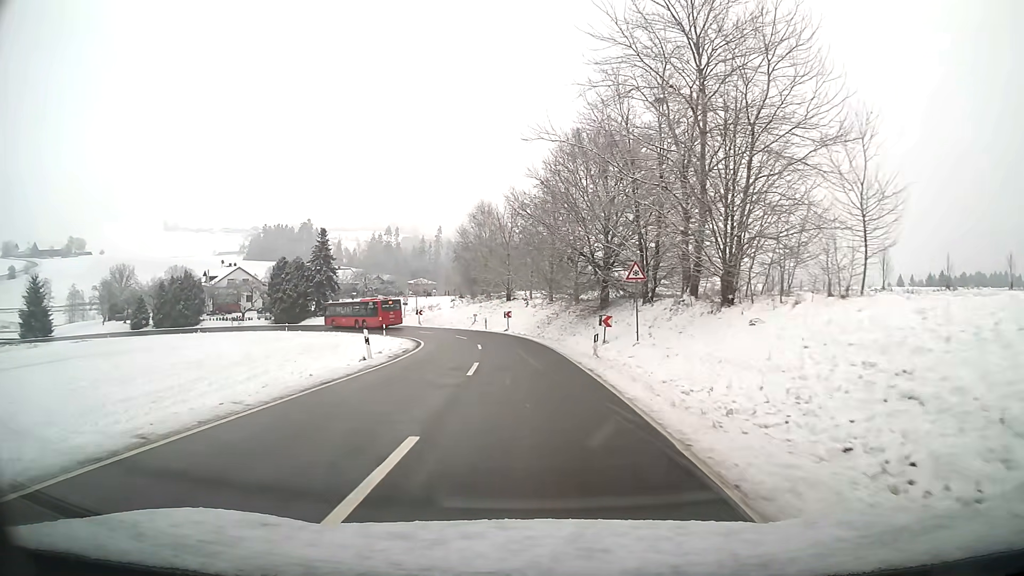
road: tertiary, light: Day
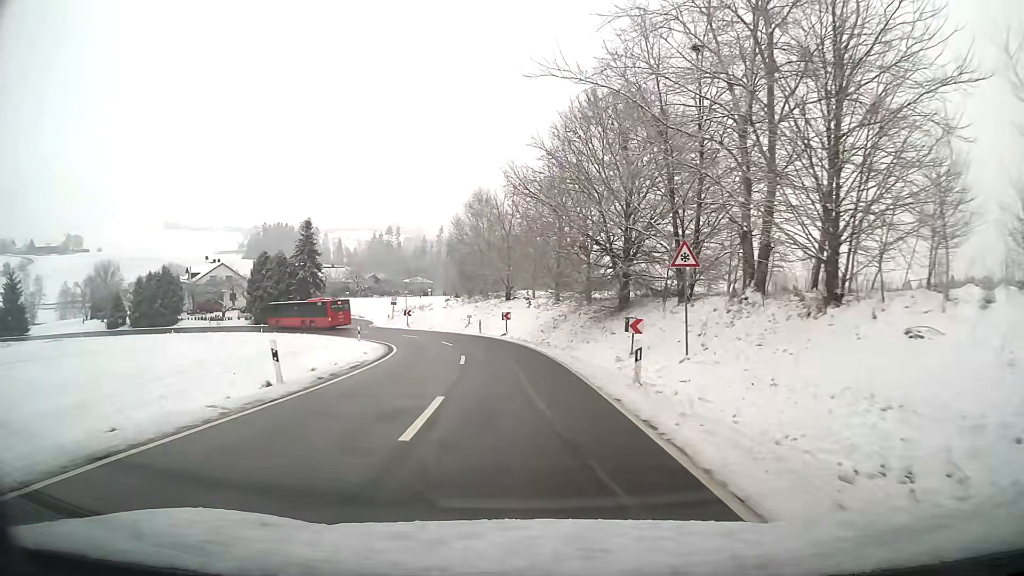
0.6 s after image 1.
(0.0, +7.9) m; 0°
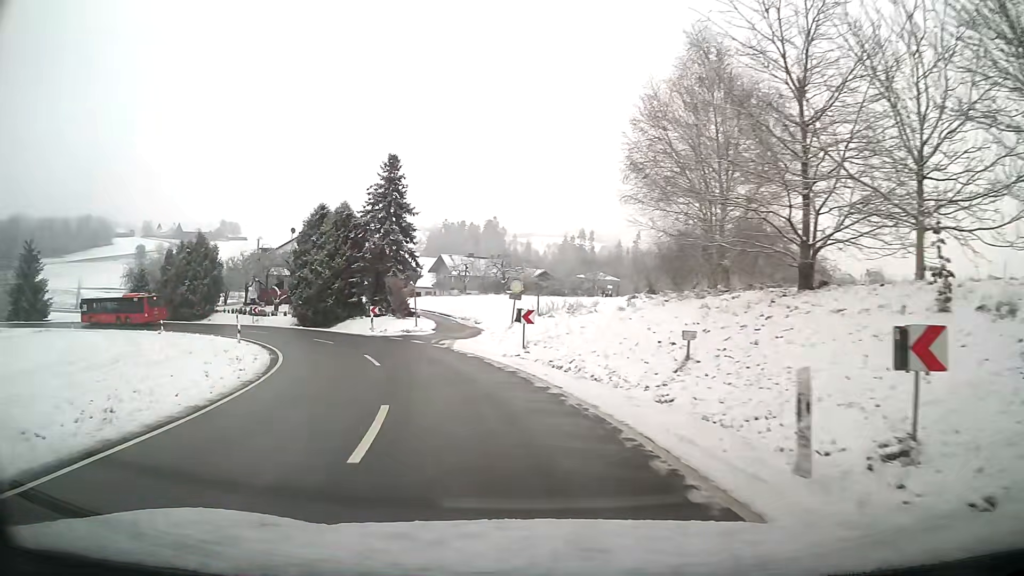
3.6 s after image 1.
(-4.5, +37.0) m; -19°
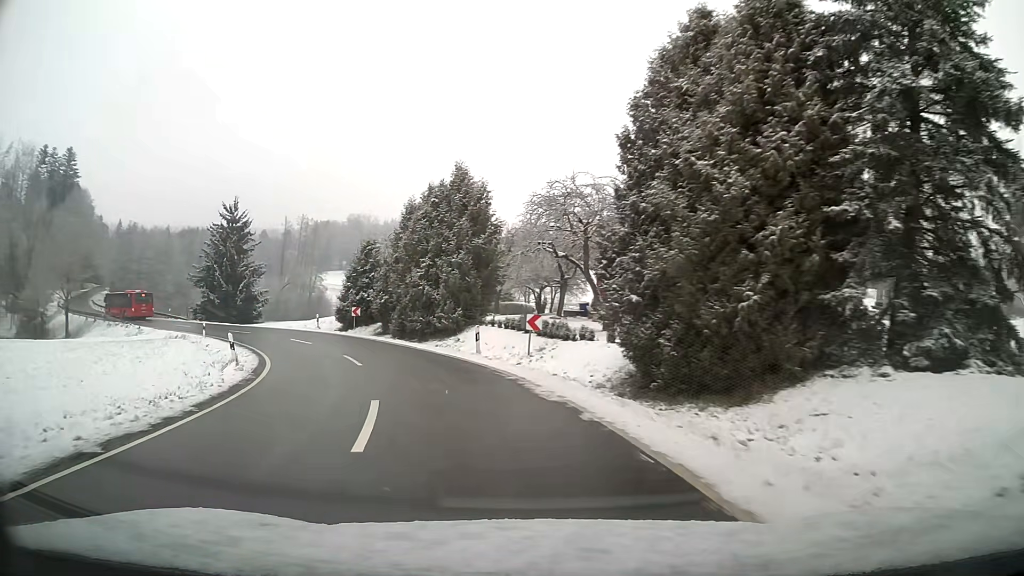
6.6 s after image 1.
(-10.5, +34.8) m; -35°
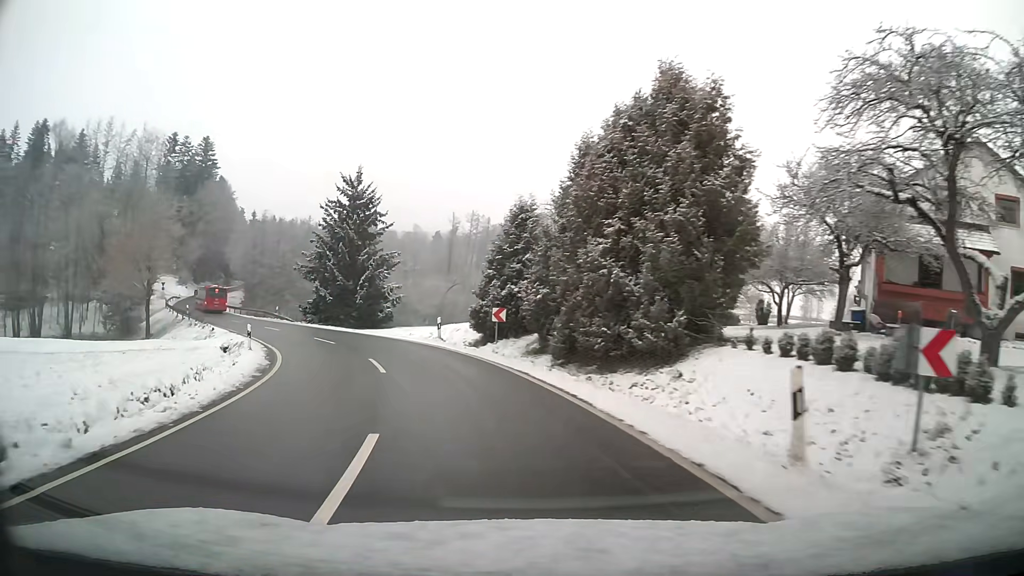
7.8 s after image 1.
(-1.9, +15.0) m; -15°
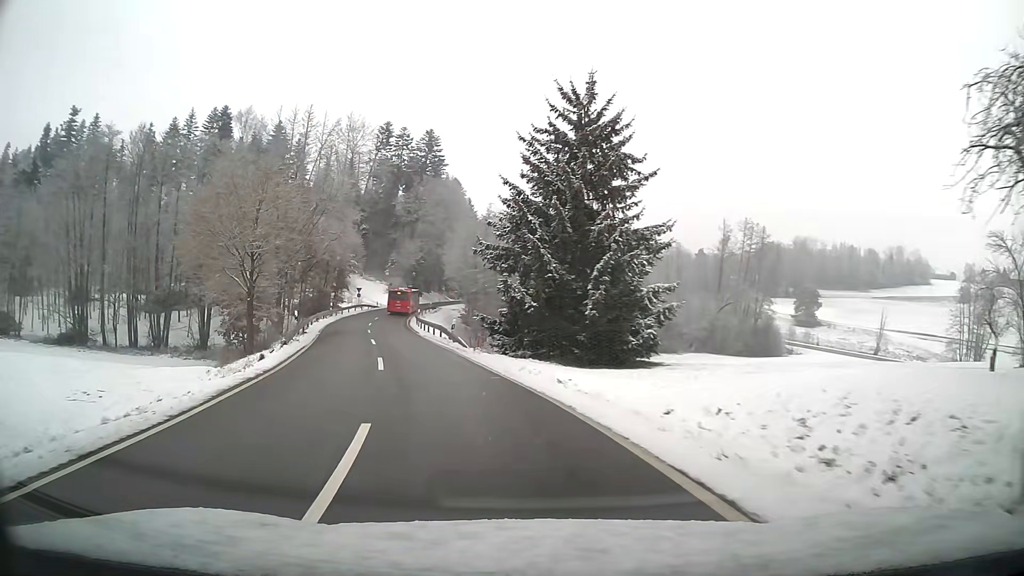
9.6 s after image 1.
(-4.6, +22.9) m; -23°
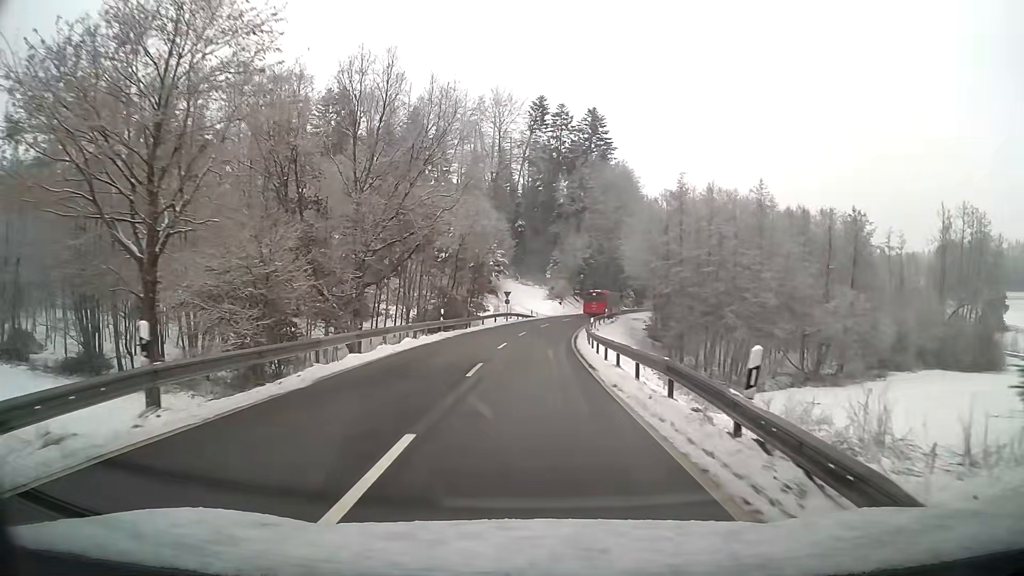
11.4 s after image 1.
(-3.4, +24.8) m; -11°
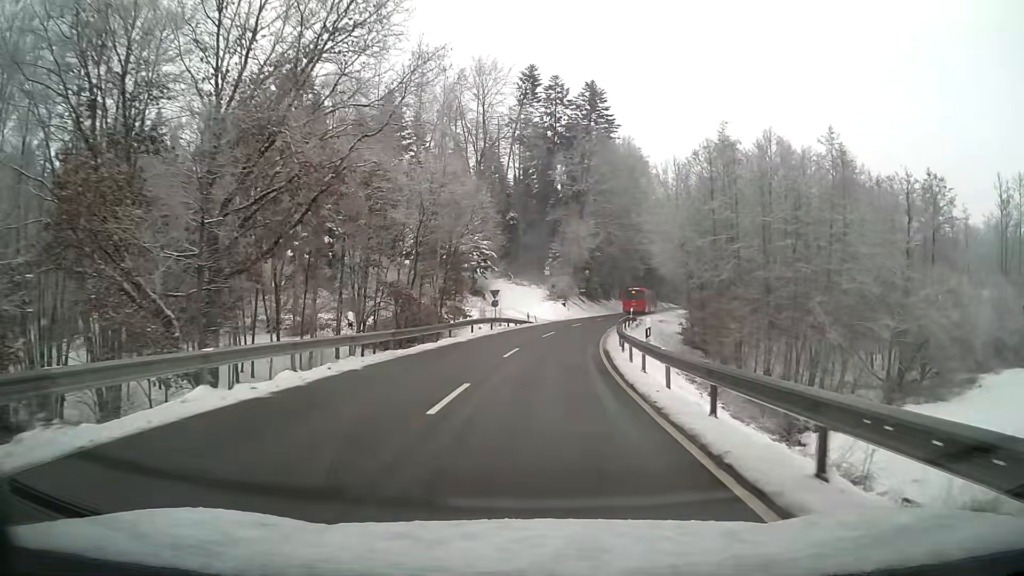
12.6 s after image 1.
(+0.1, +18.2) m; +1°
(0, +10) (+1, +20) (+2, +30) (+3, +40) (+5, +50) (+7, +59) (+10, +69) (+12, +79) (+15, +88) (+18, +98) m
